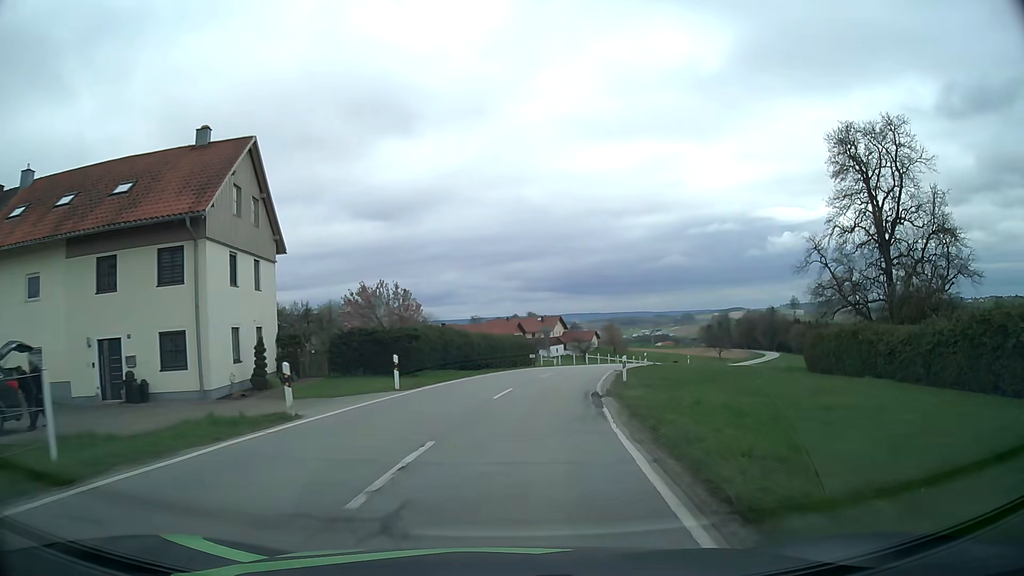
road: secondary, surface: asphalt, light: Day
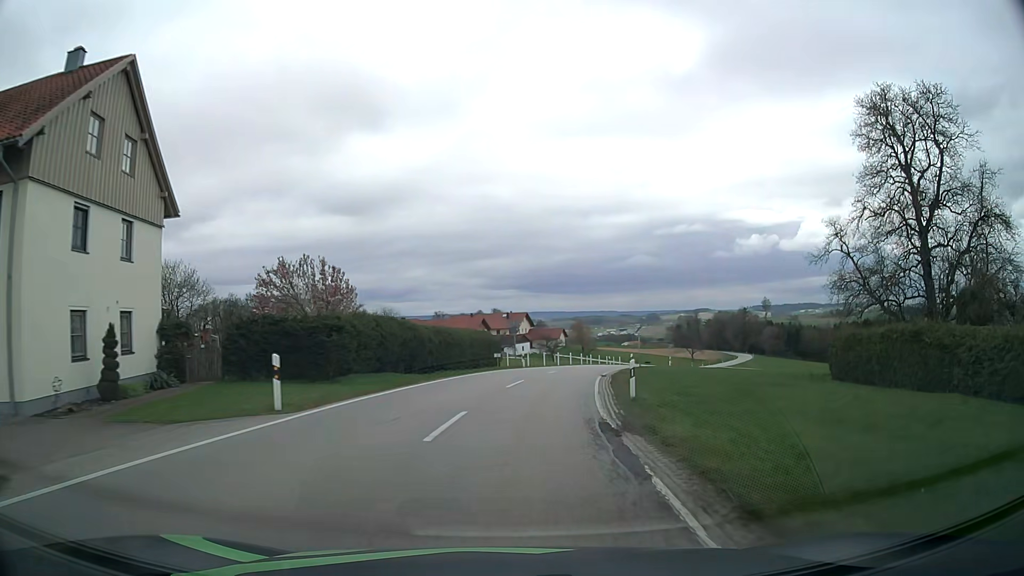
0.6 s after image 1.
(+0.1, +8.3) m; +3°
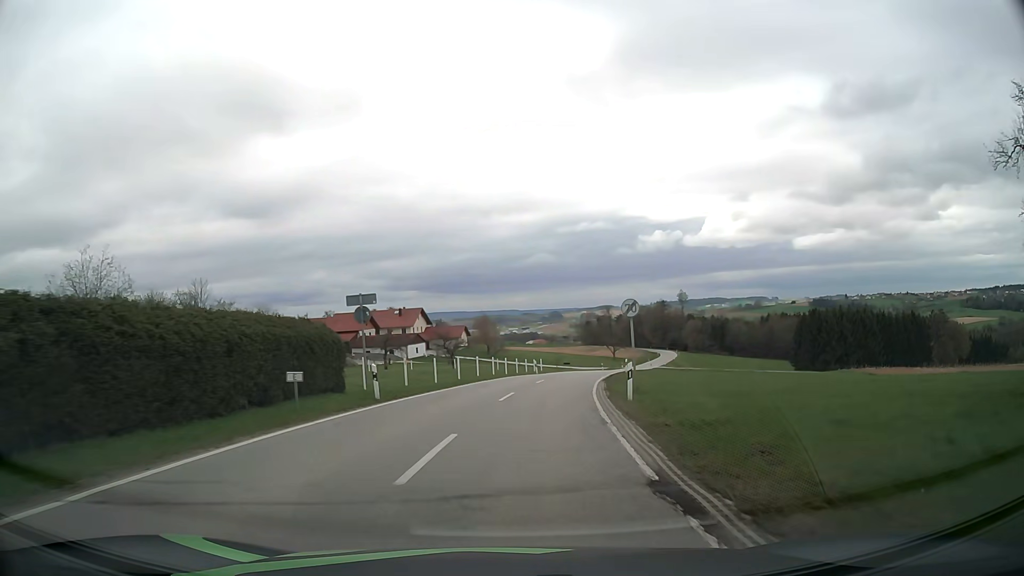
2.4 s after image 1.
(+1.8, +25.6) m; +8°
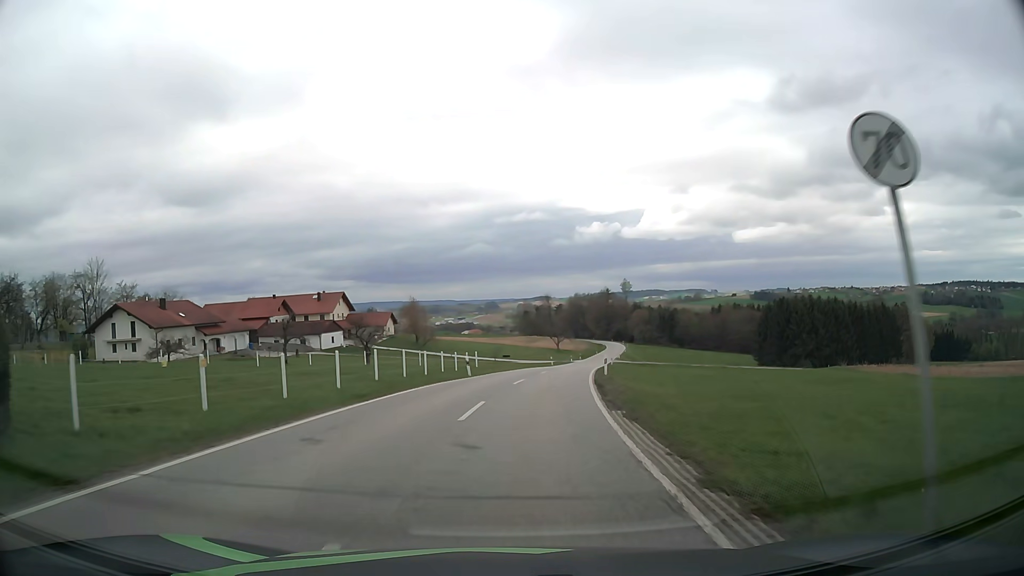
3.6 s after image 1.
(+0.9, +17.9) m; +5°
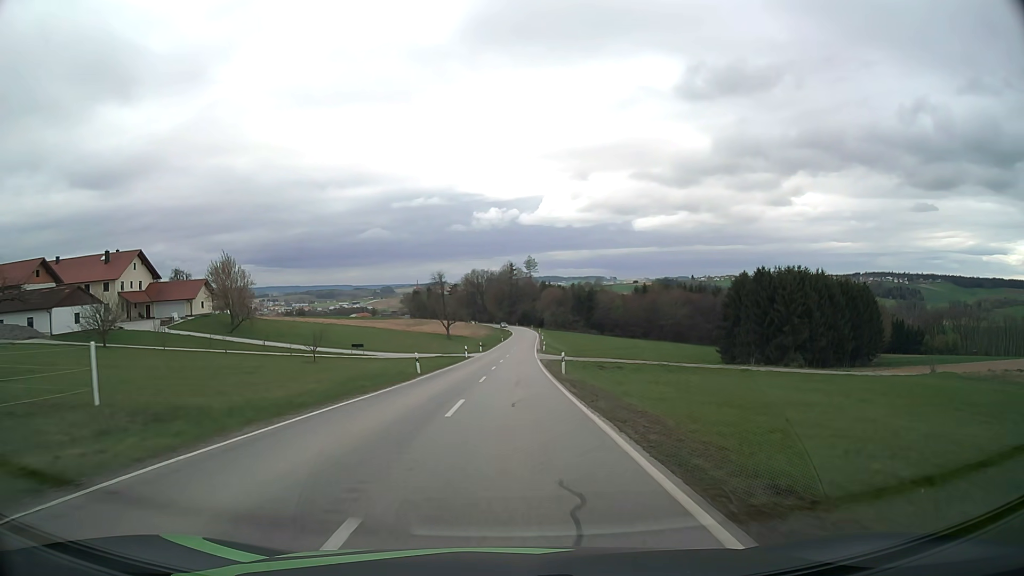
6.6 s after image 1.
(+4.5, +46.3) m; +9°
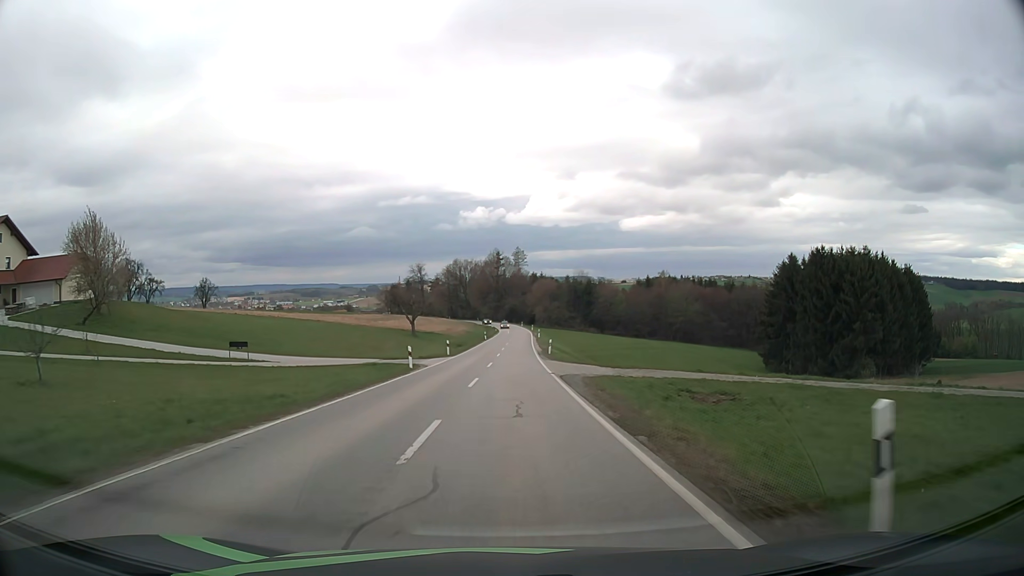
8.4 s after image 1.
(+0.2, +28.8) m; +1°
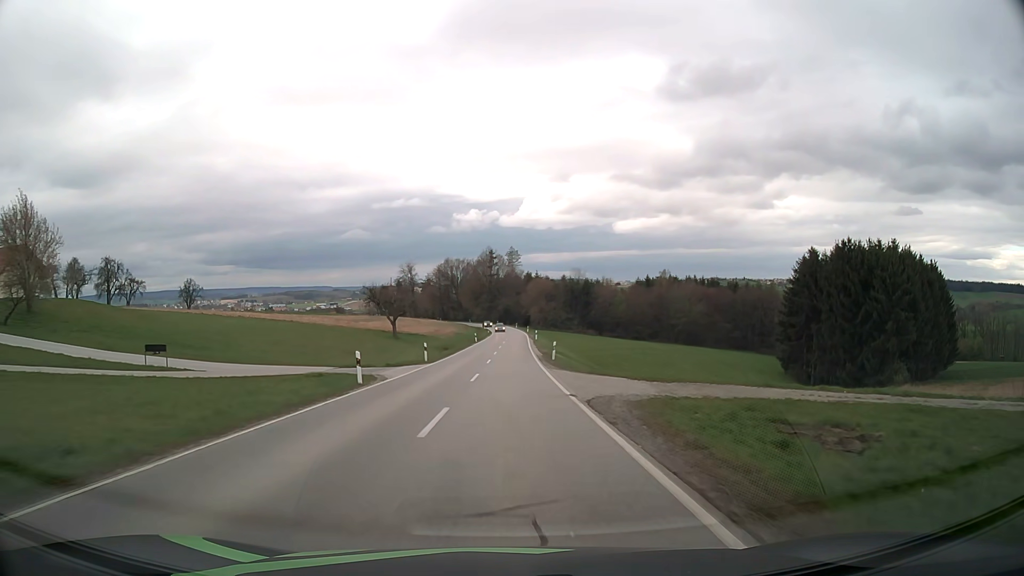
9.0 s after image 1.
(+0.1, +9.8) m; +1°
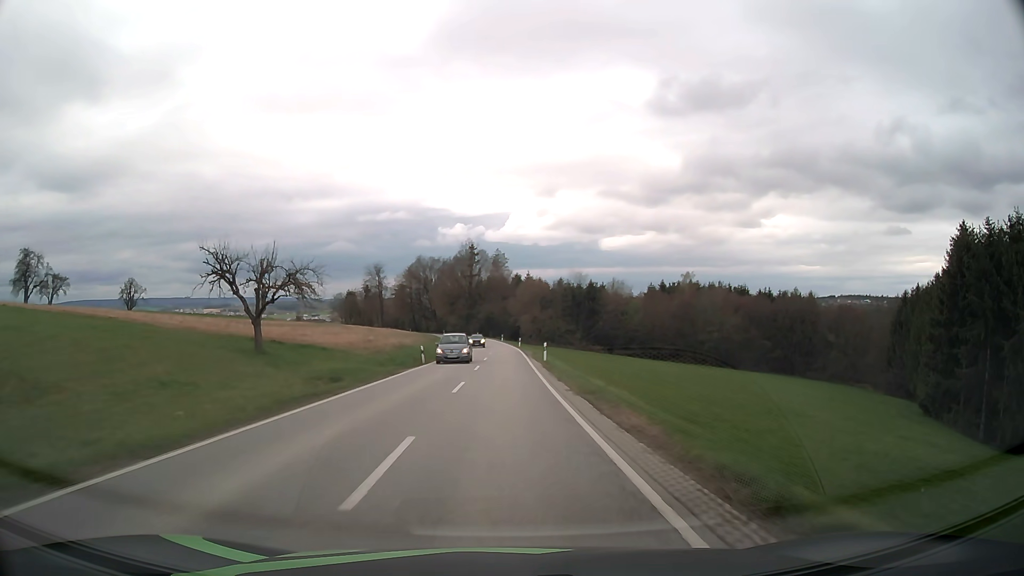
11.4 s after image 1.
(+0.4, +39.5) m; +1°
(0, +10) (0, +20) (0, +30) (0, +40) (0, +50) (0, +60) (0, +70) (0, +80) (-1, +90) (-2, +100) m
